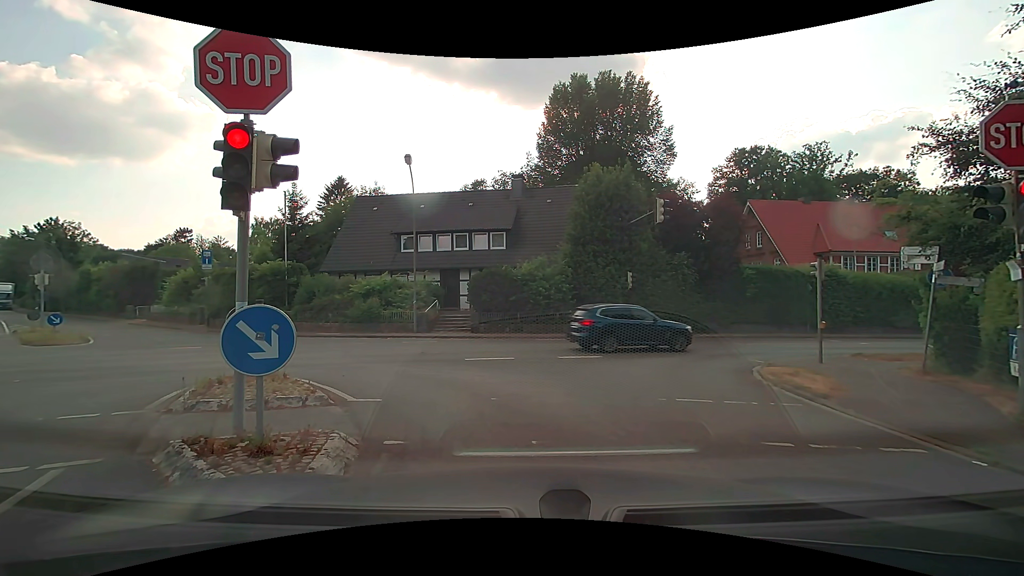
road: residential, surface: asphalt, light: Day
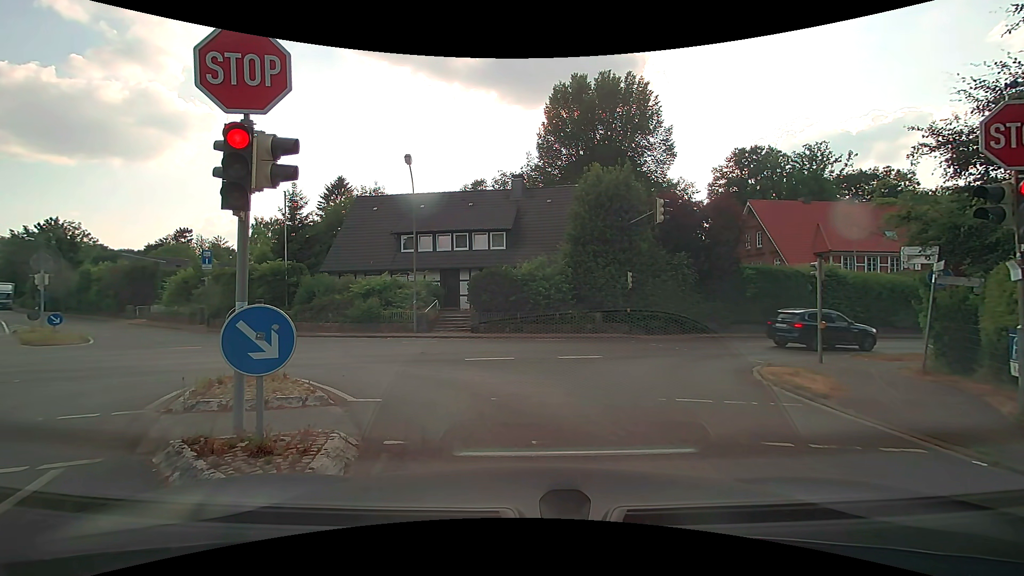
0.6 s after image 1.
(0.0, 0.0) m; 0°
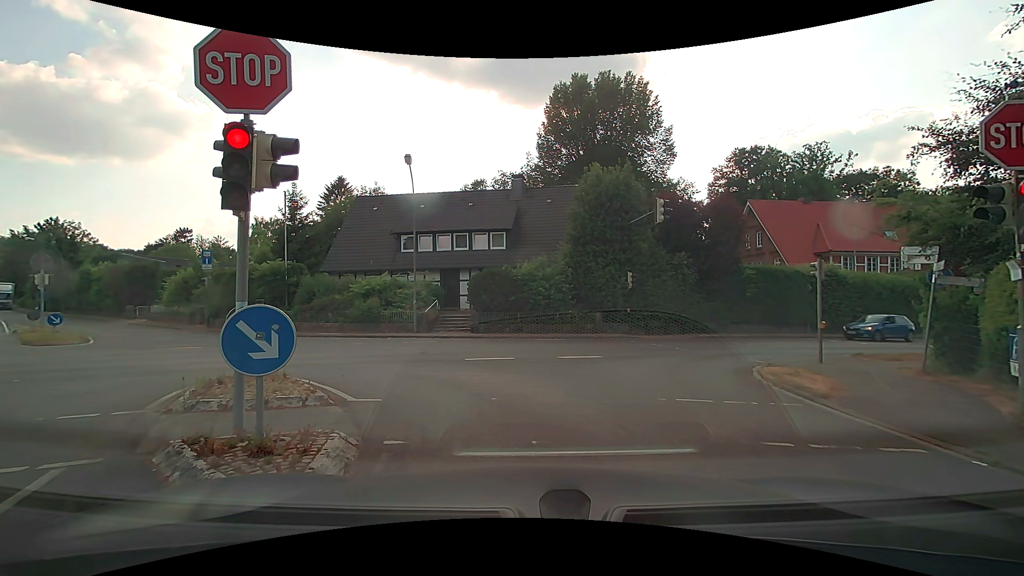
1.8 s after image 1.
(0.0, 0.0) m; 0°
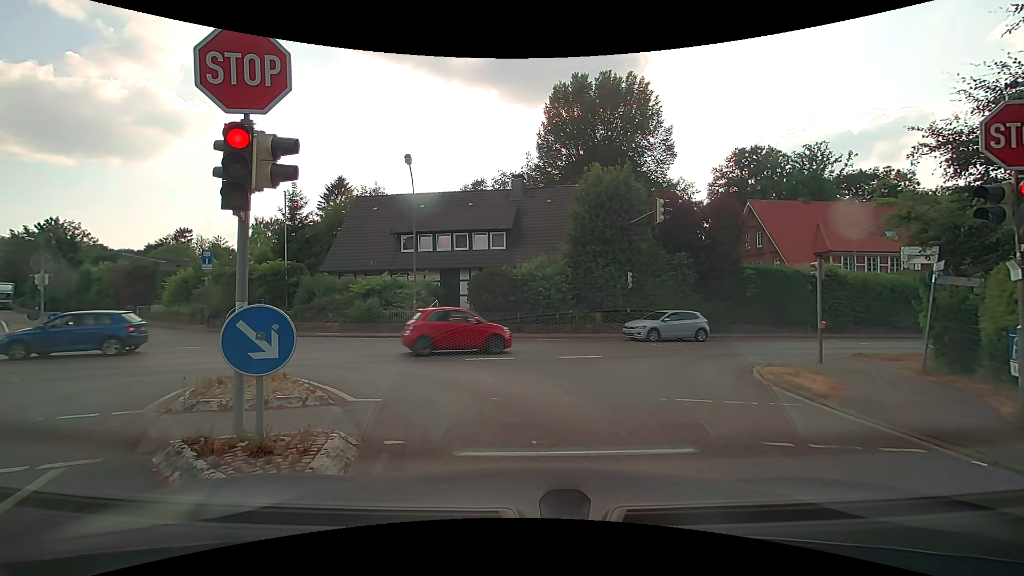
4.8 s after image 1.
(0.0, 0.0) m; 0°
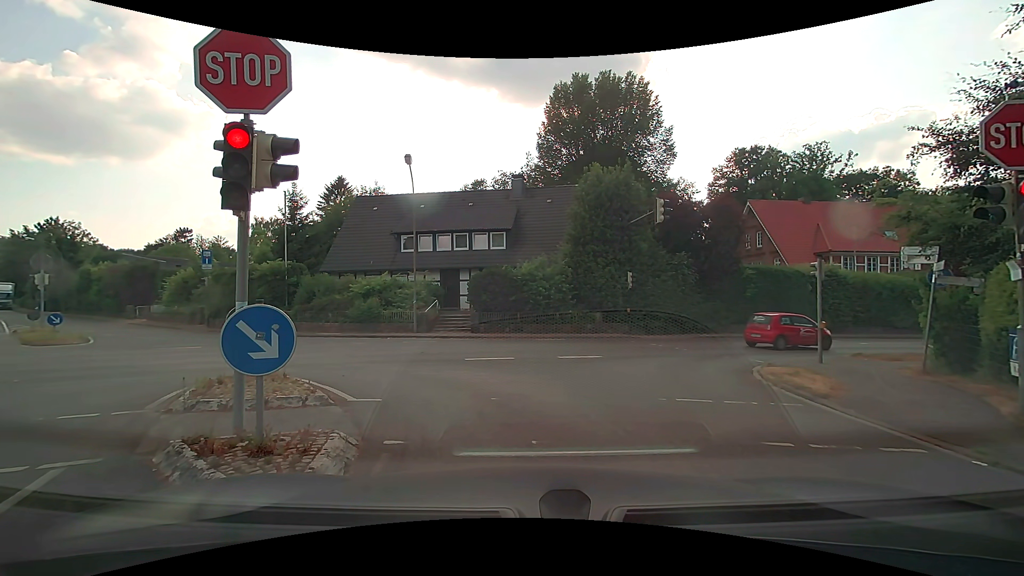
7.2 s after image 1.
(0.0, 0.0) m; 0°
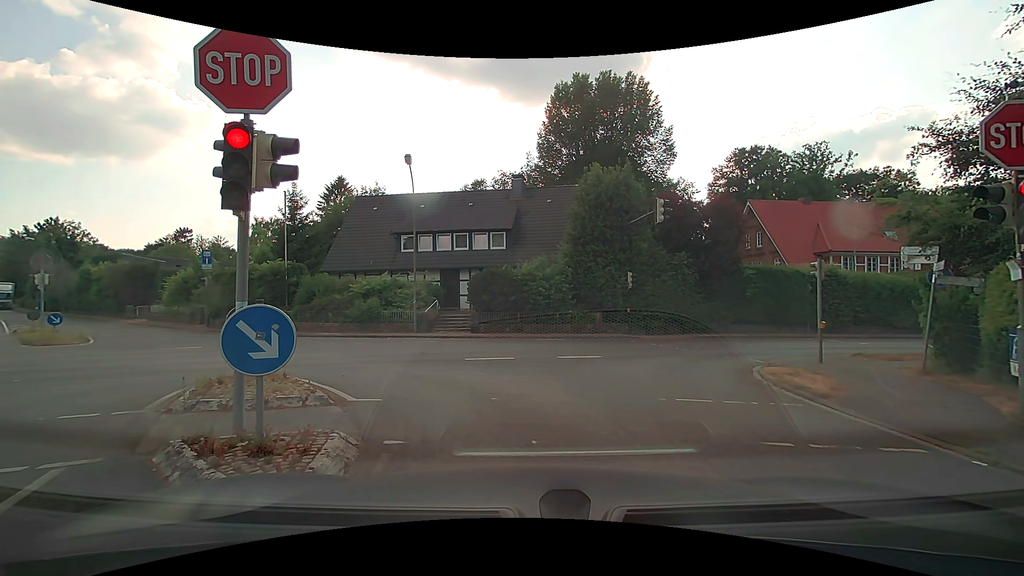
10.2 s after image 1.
(0.0, 0.0) m; 0°
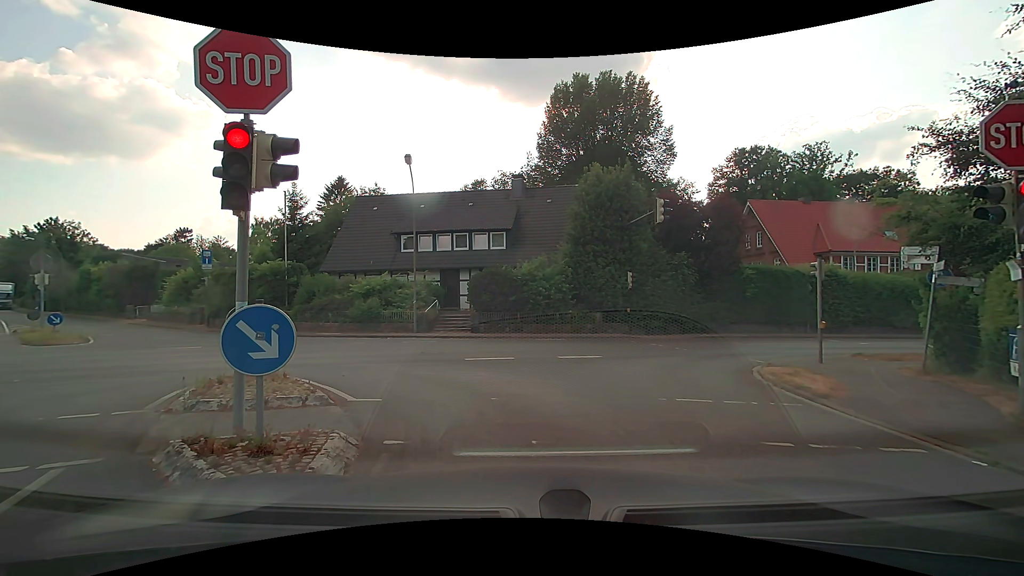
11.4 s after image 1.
(0.0, 0.0) m; 0°
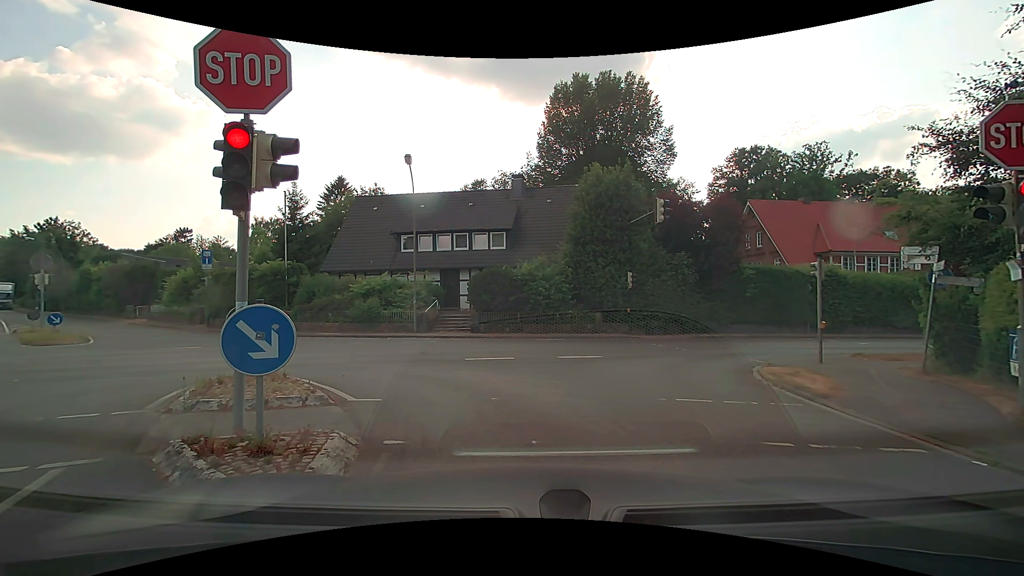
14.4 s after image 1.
(0.0, 0.0) m; 0°
(-1, +10) (-9, +16) (-19, +16) (-28, +13) (-38, +9) (-47, +6) (-56, +2) (-66, -1) (-75, -5) (-85, -8) m
